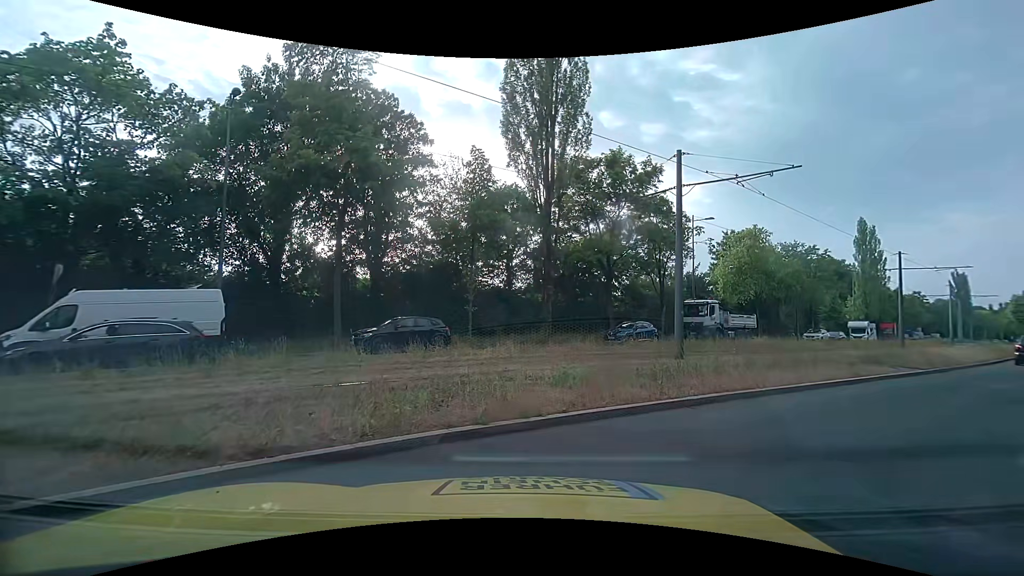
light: Day
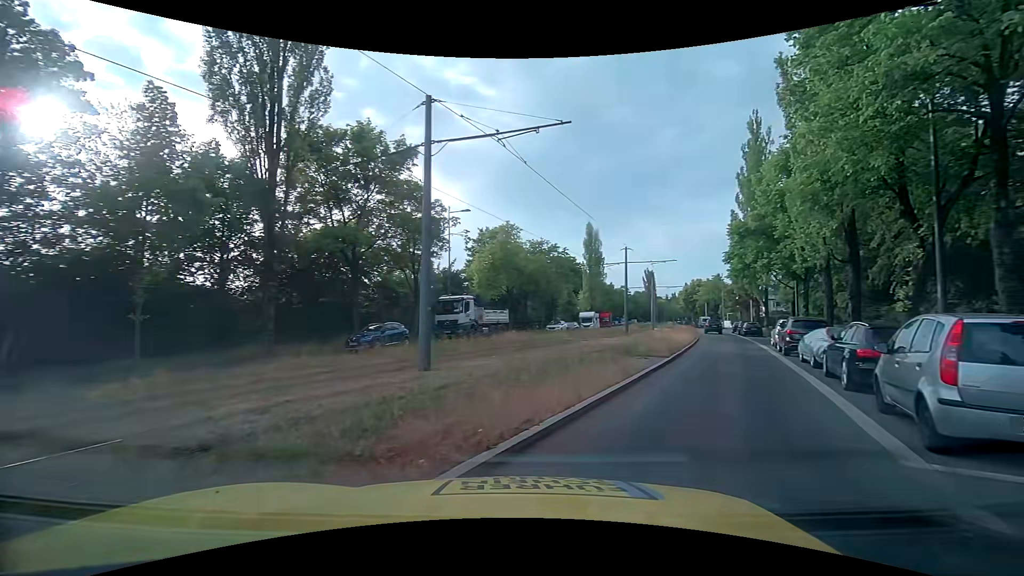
(+0.7, +4.9) m; +24°
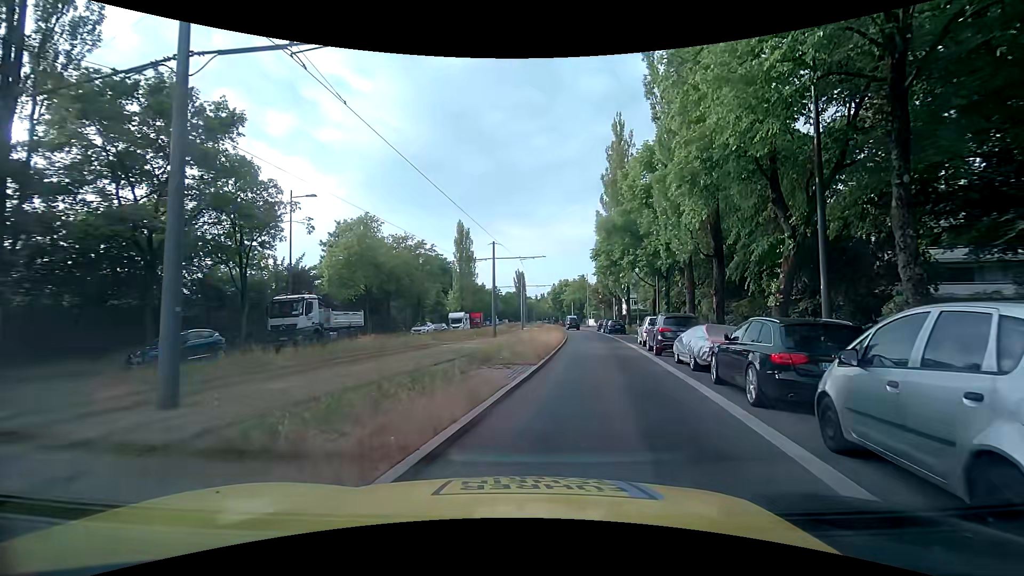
(+0.6, +3.7) m; +16°
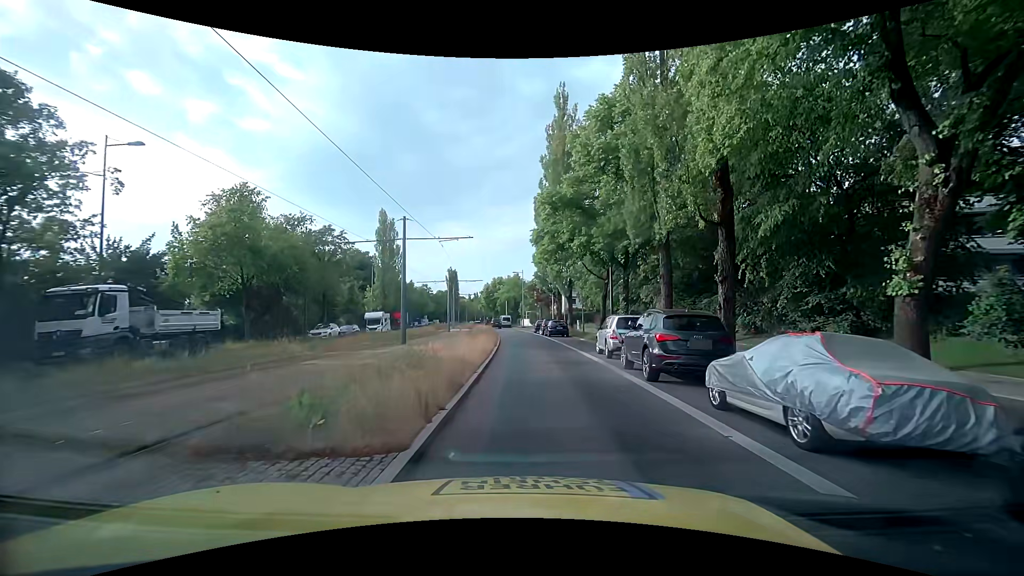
(+0.5, +8.8) m; +8°
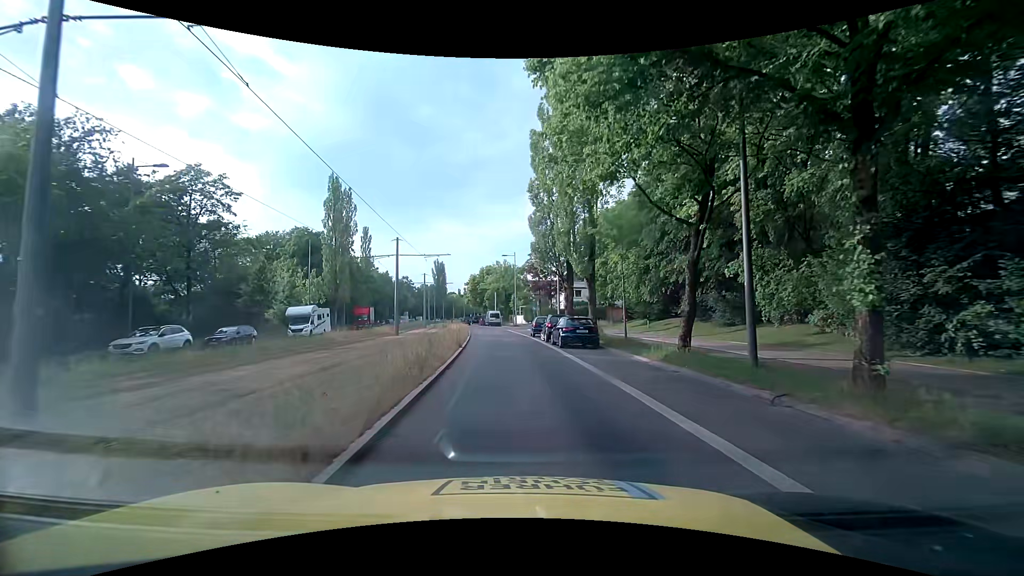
(+0.2, +20.6) m; +1°
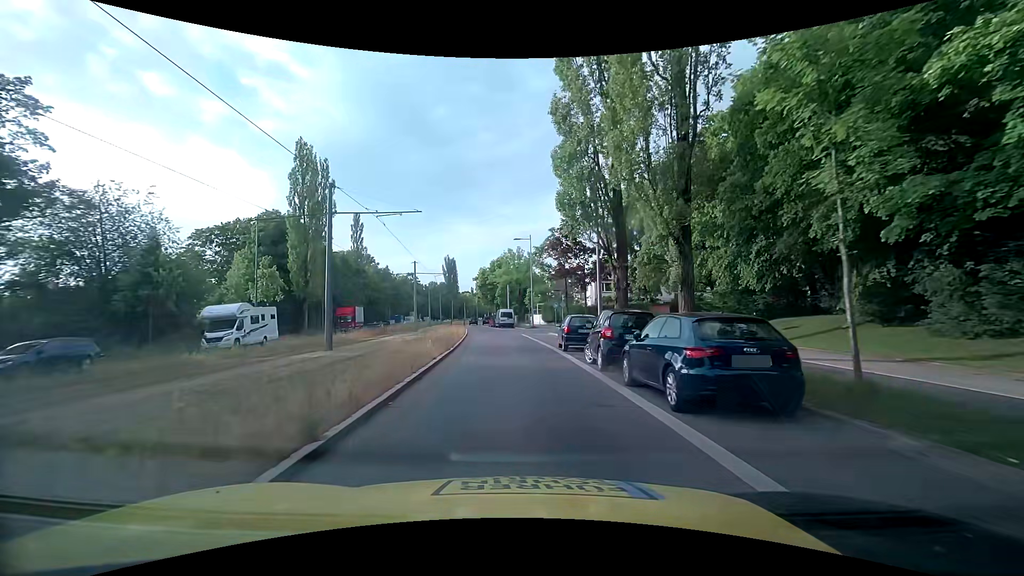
(-0.4, +15.2) m; -2°
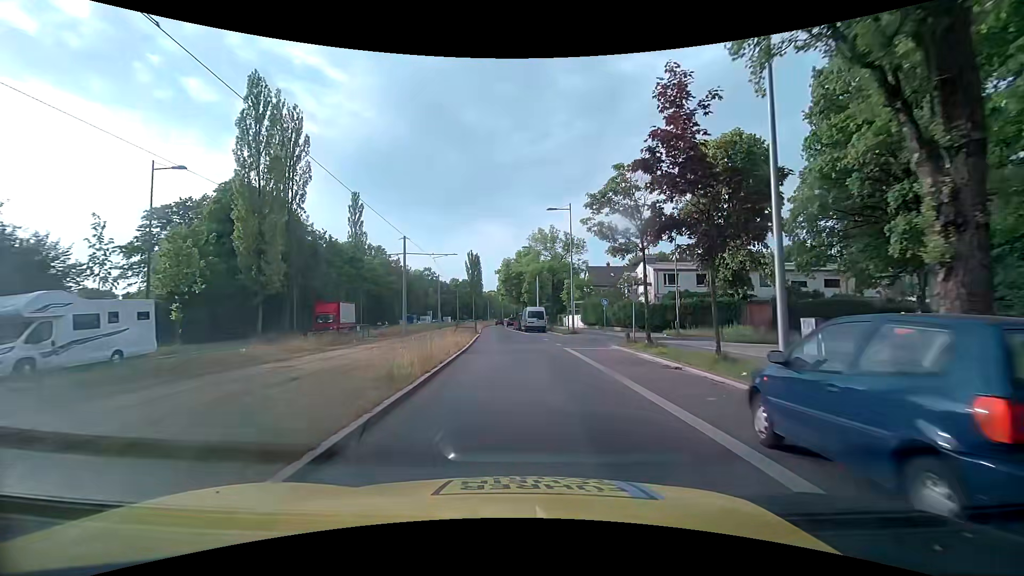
(-0.6, +16.4) m; -4°
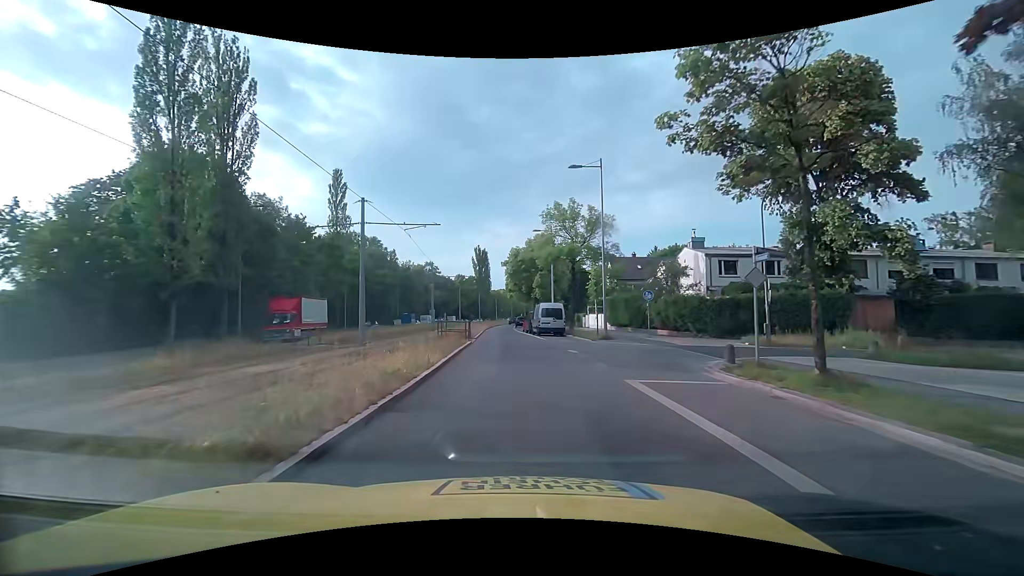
(0.0, +11.6) m; -1°
(0, +10) (0, +20) (-1, +30) (-1, +40) (-2, +50) (-3, +60) (-3, +70) (-3, +80) (-3, +90) (-3, +100) m
